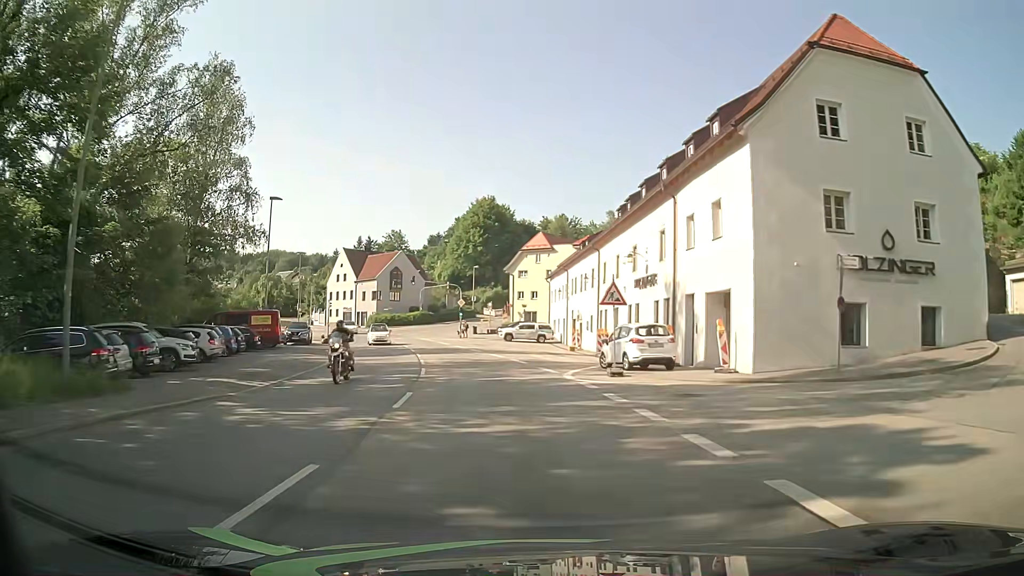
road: primary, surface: asphalt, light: Day
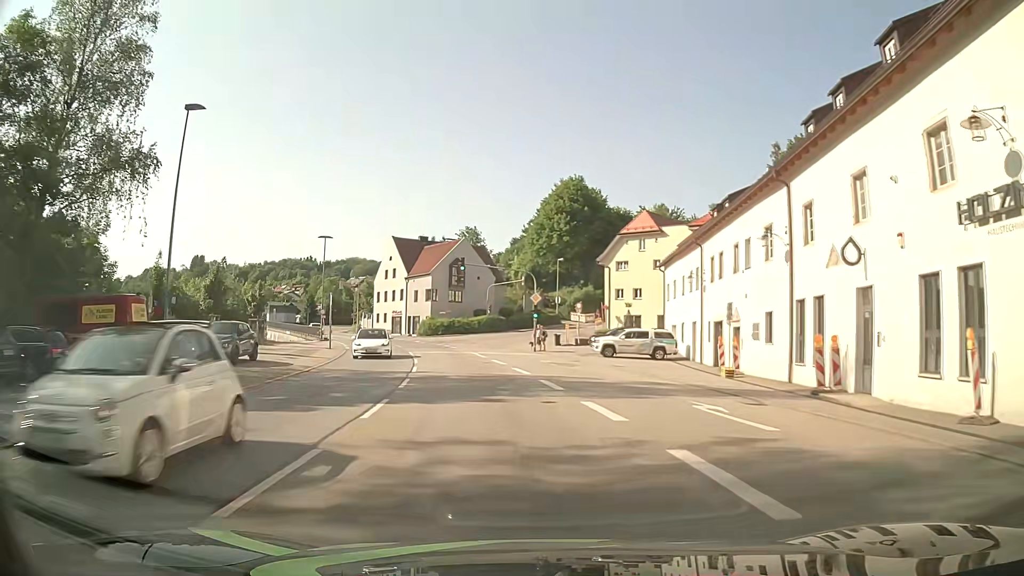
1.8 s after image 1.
(-1.4, +22.7) m; -7°
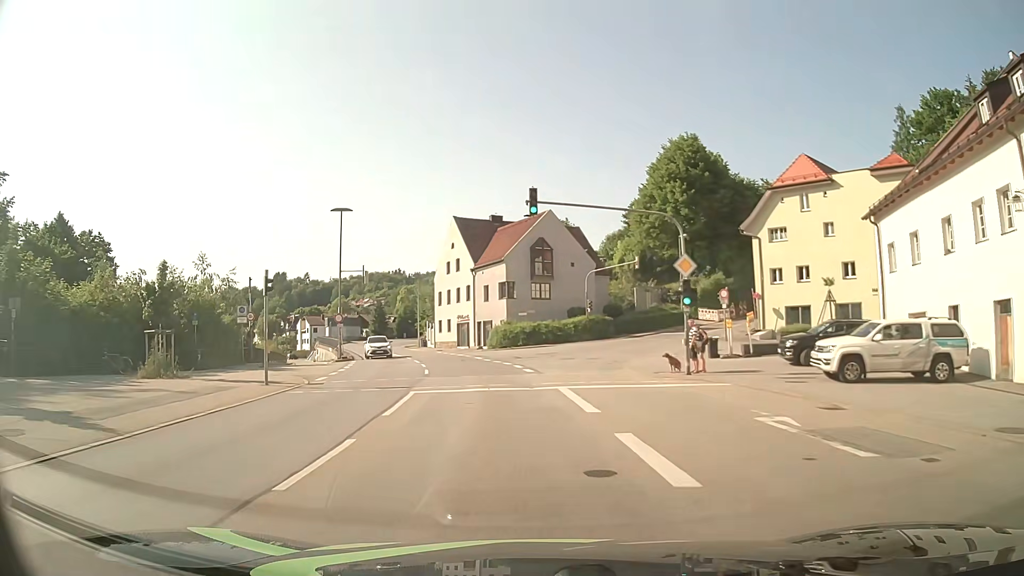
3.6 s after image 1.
(-1.6, +22.5) m; -8°
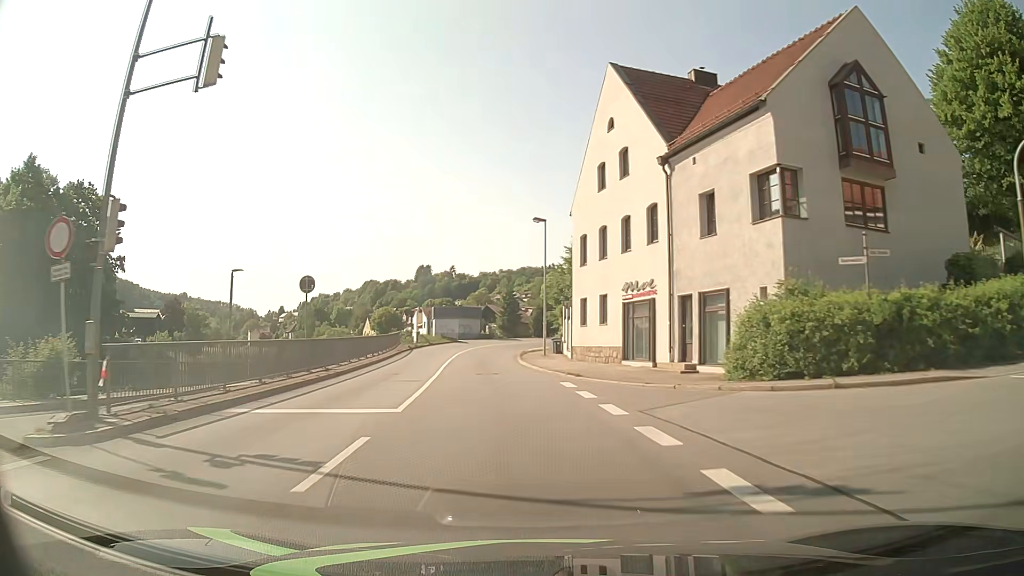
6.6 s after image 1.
(-4.5, +37.1) m; -14°
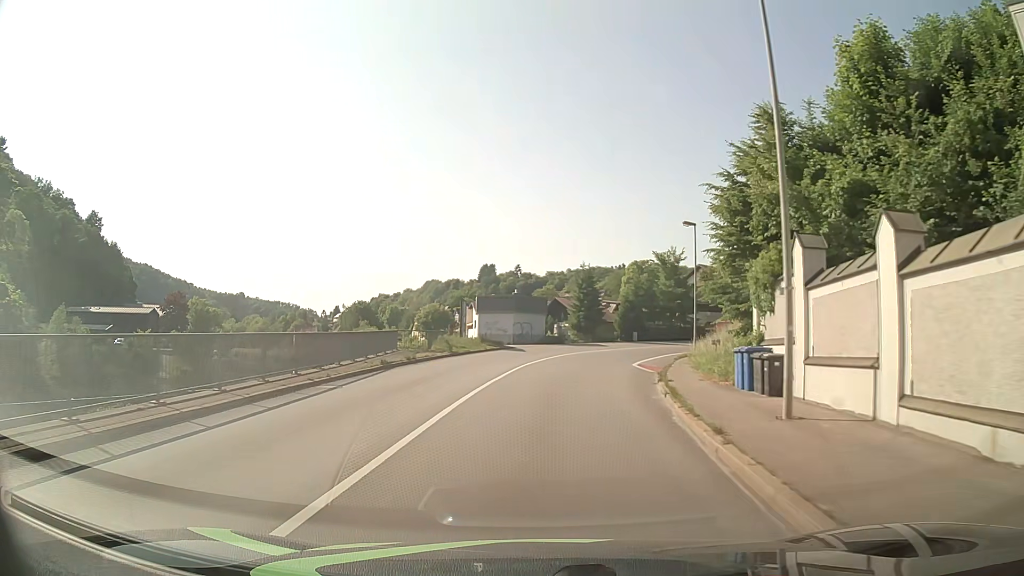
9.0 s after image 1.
(-2.2, +30.1) m; -5°
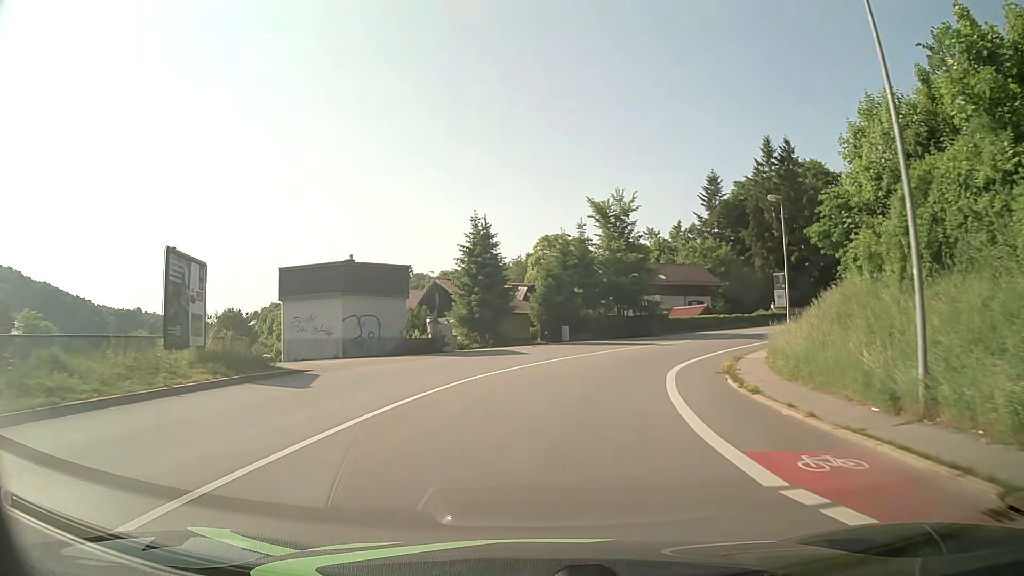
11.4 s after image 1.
(+1.7, +30.3) m; +8°
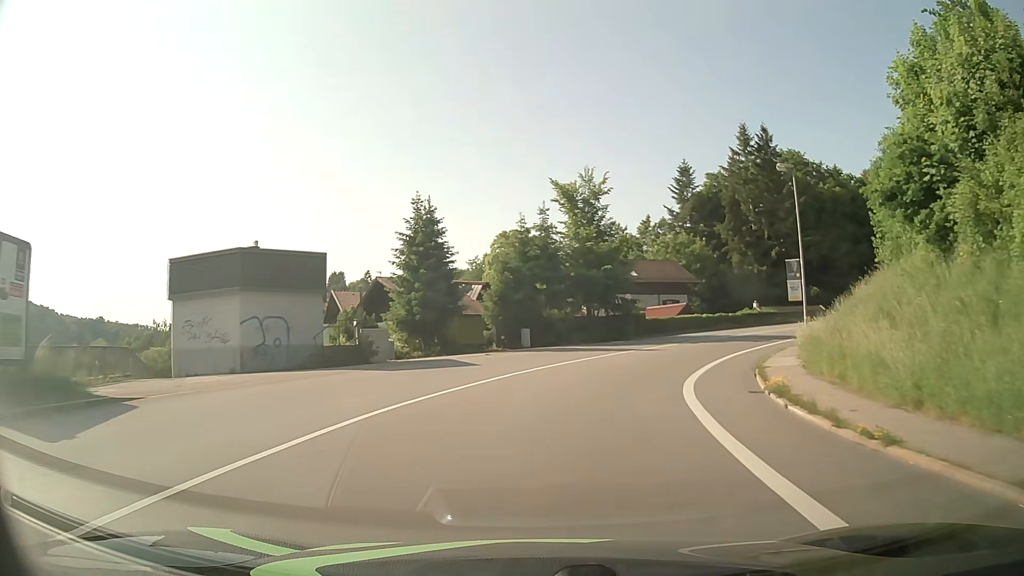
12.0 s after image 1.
(+0.2, +7.6) m; +3°
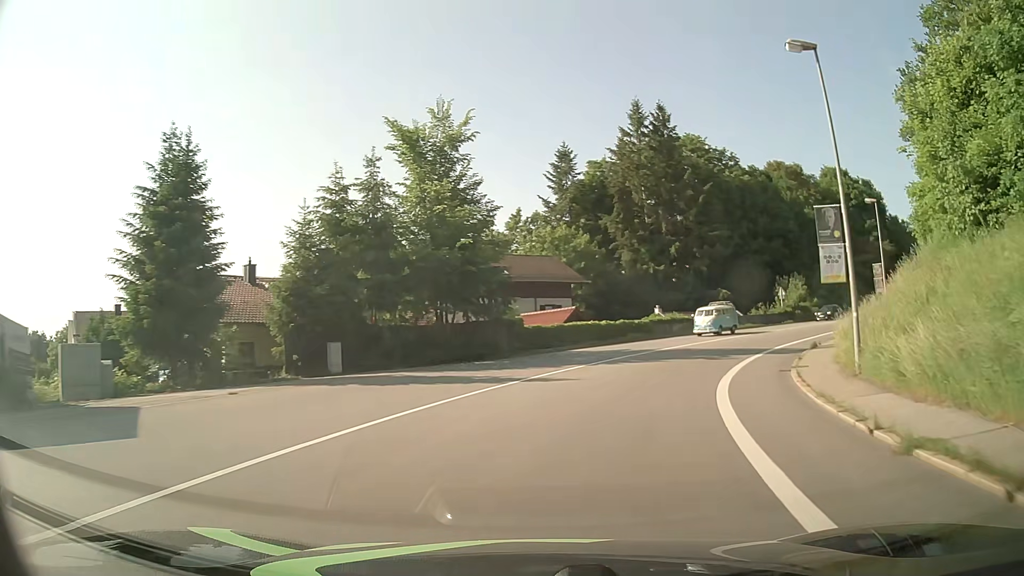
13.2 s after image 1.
(+1.3, +15.0) m; +11°
(+1, +10) (+4, +20) (+8, +29) (+13, +37) (+20, +44) (+27, +51) (+35, +58) (+42, +65) (+49, +72) (+57, +78) m
